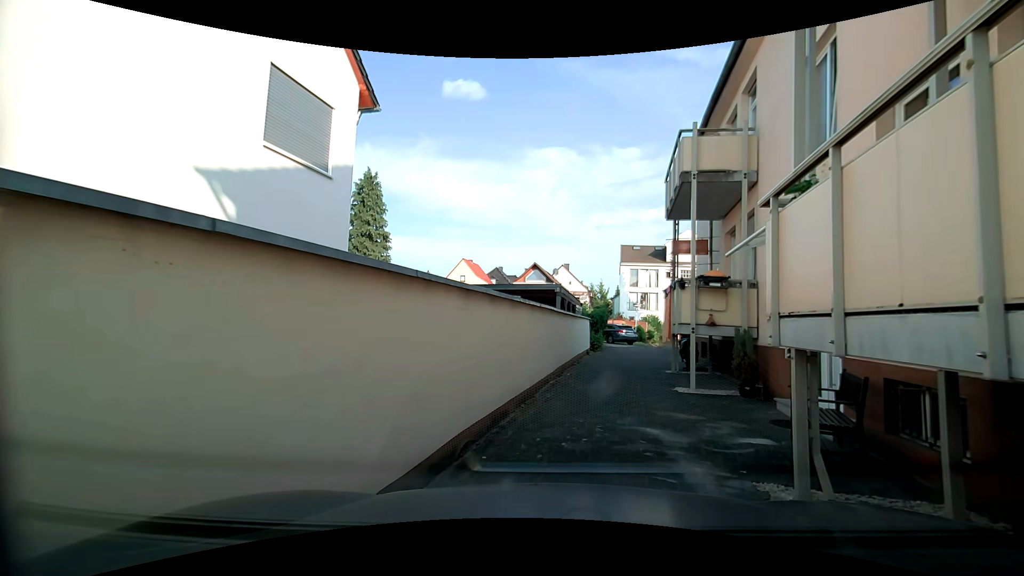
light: Day
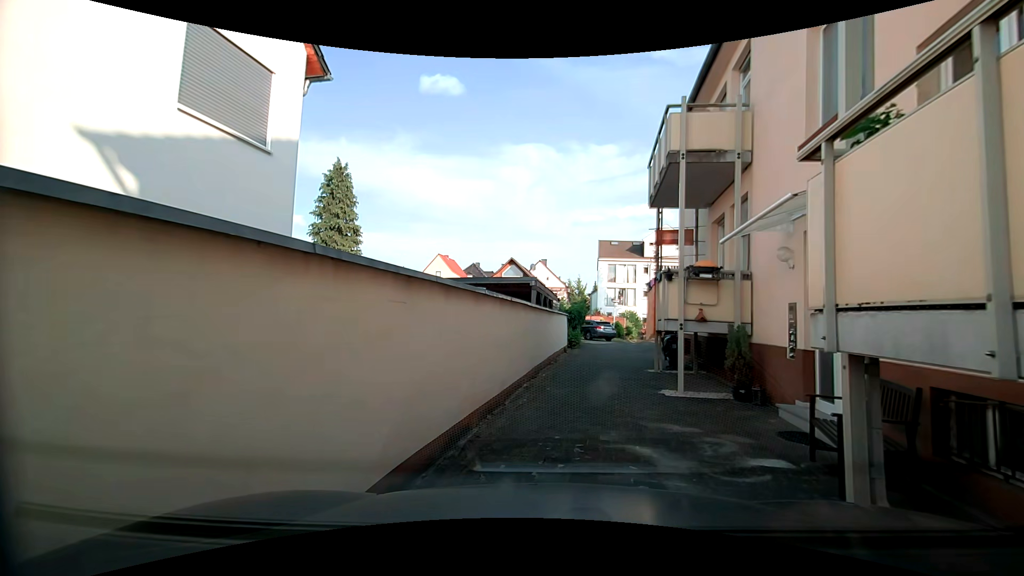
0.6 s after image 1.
(0.0, +1.2) m; +3°
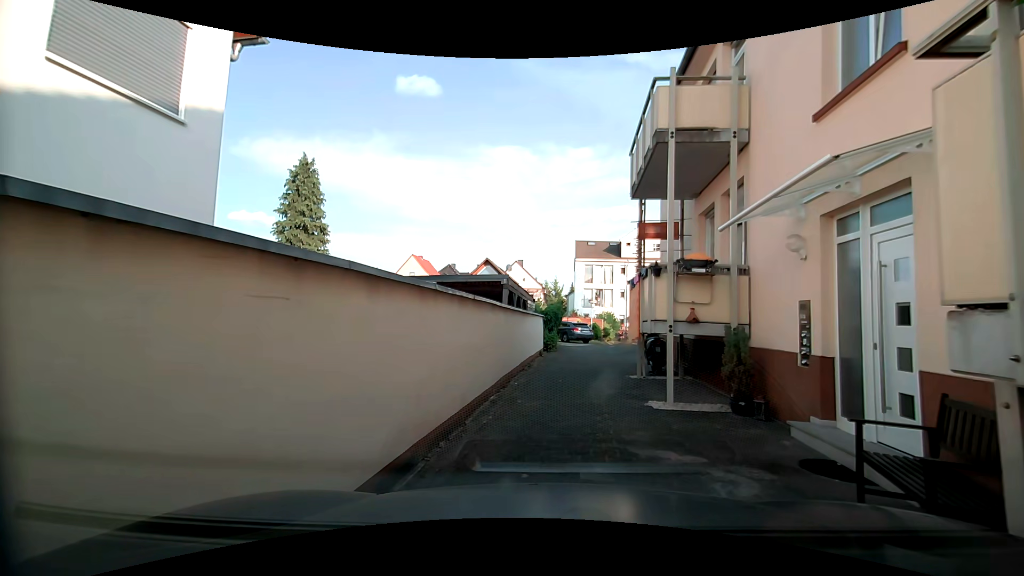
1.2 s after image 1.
(0.0, +1.4) m; +2°
